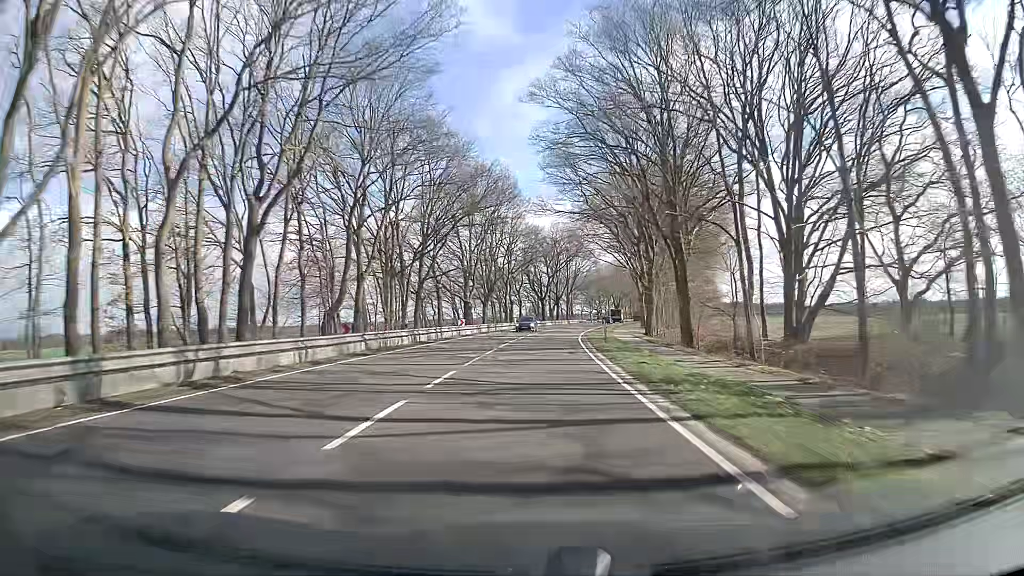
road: primary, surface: asphalt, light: Day
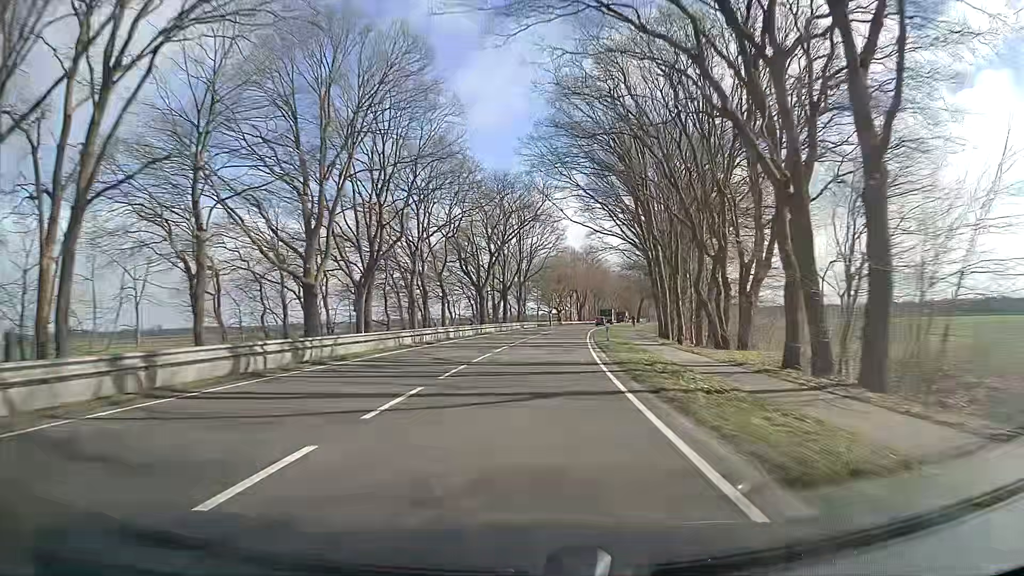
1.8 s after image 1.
(+1.7, +46.5) m; +4°
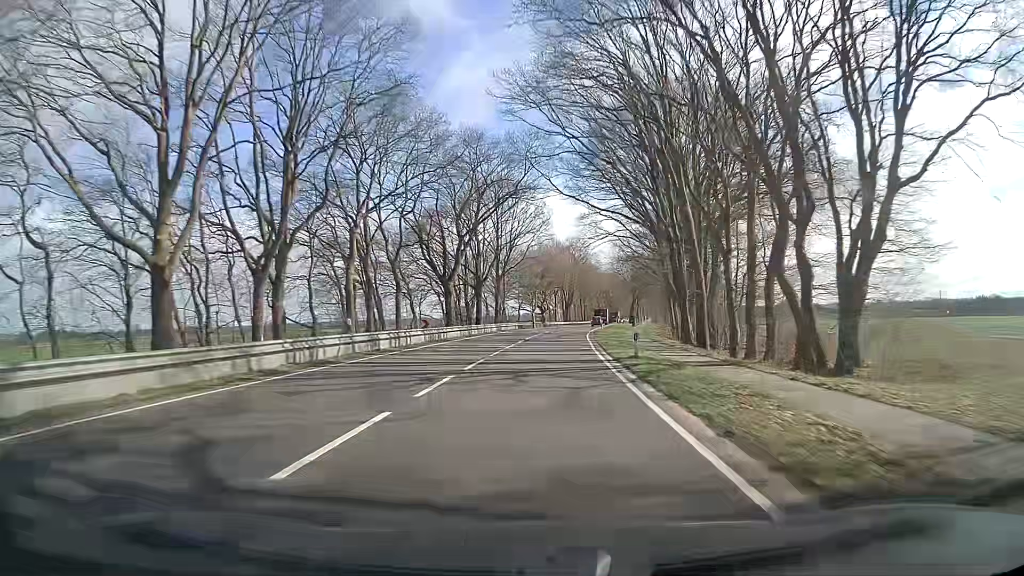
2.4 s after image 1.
(+0.3, +15.6) m; +2°
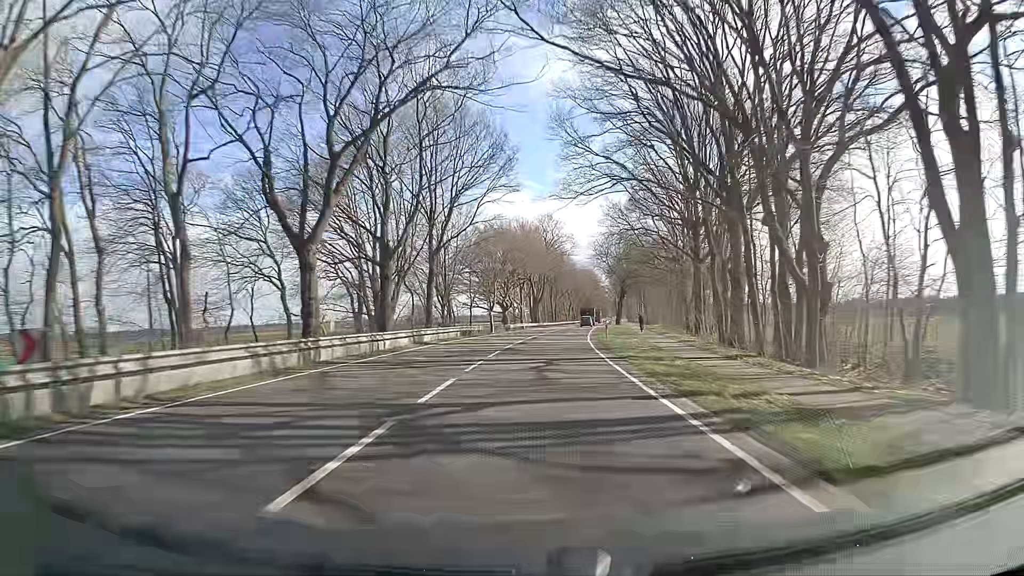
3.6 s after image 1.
(+0.9, +31.3) m; +3°
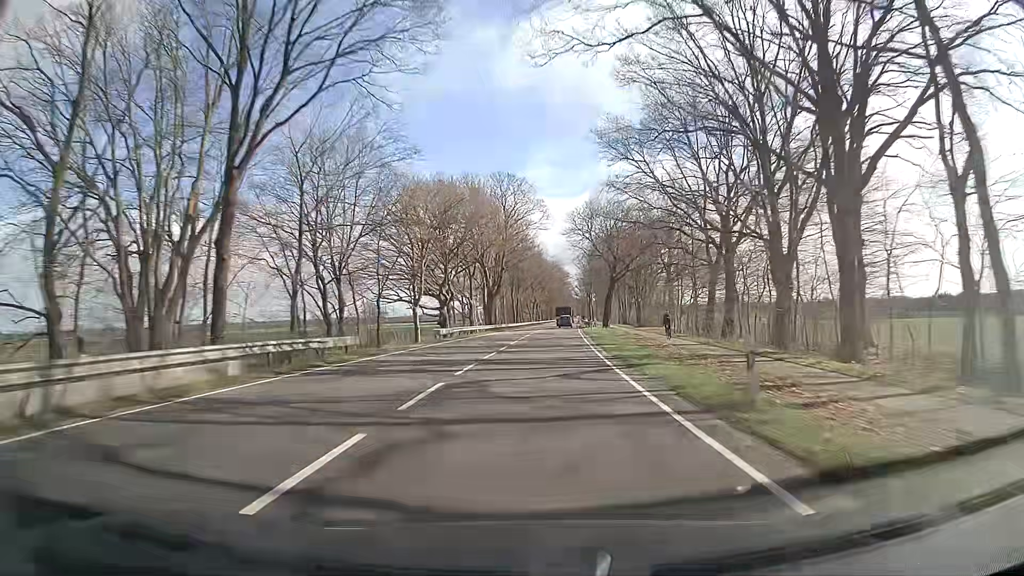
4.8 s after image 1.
(+0.9, +31.3) m; +3°
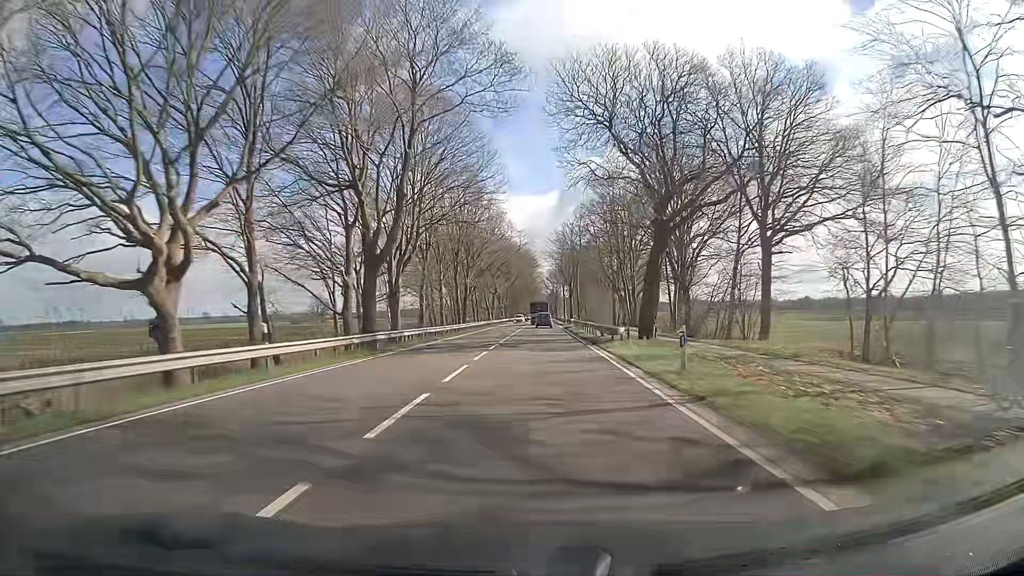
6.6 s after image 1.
(+1.4, +44.7) m; +4°
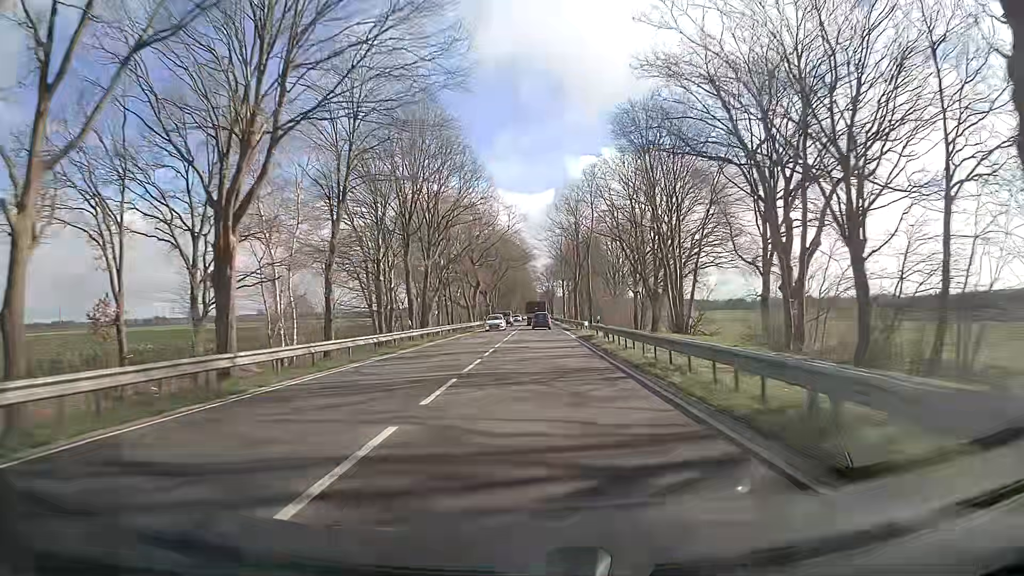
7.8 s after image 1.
(-0.1, +27.4) m; 0°
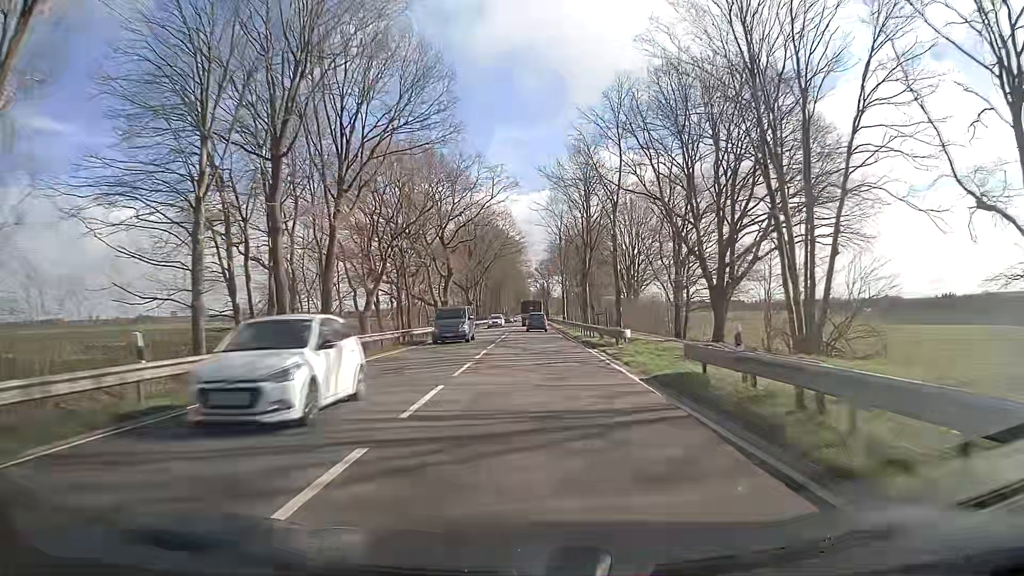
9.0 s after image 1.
(0.0, +25.6) m; +1°
(0, +10) (0, +20) (0, +30) (0, +40) (0, +50) (0, +60) (0, +70) (0, +80) (0, +90) (0, +100) m
